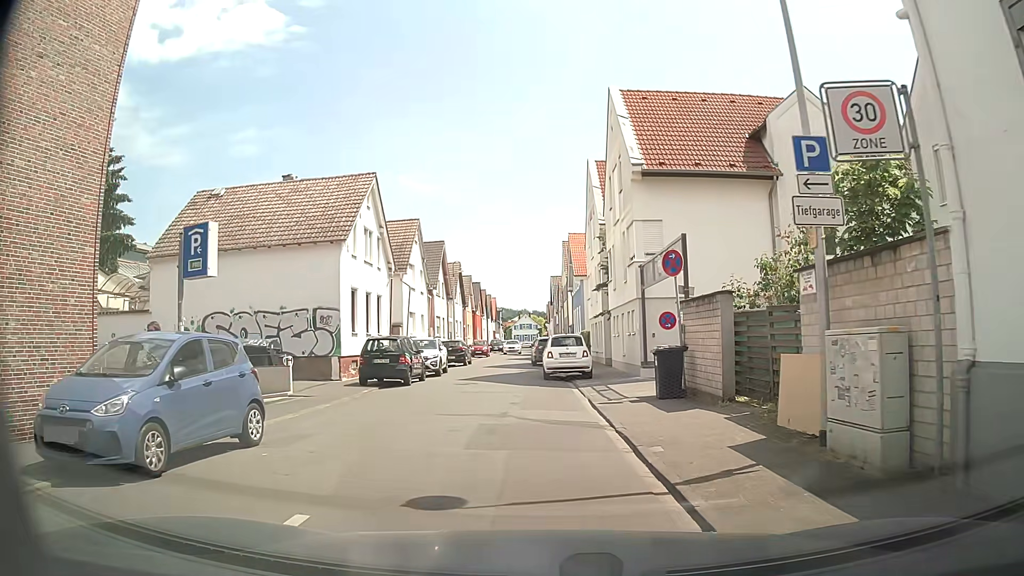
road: tertiary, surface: sett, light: Day
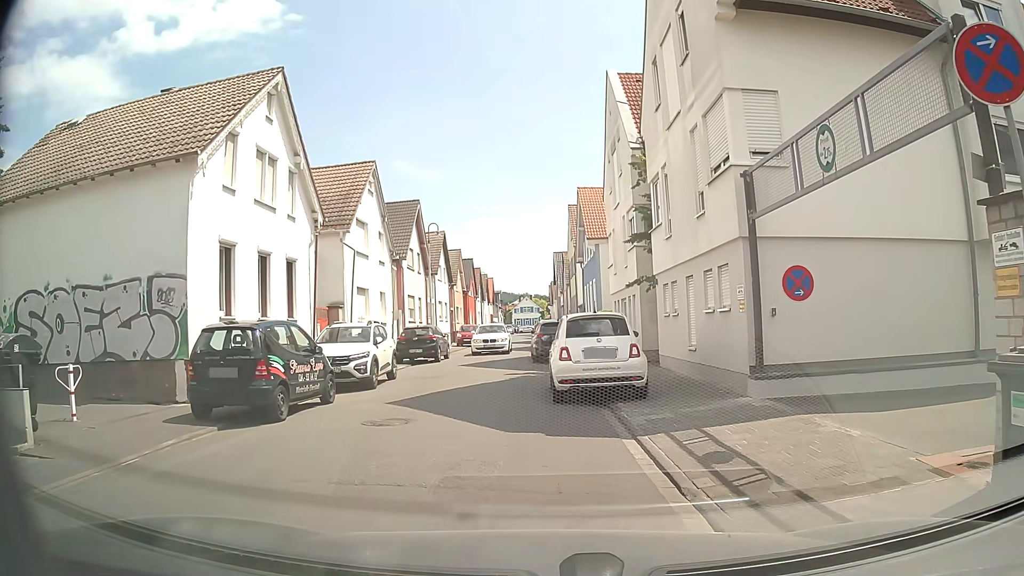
(+0.2, +10.8) m; 0°
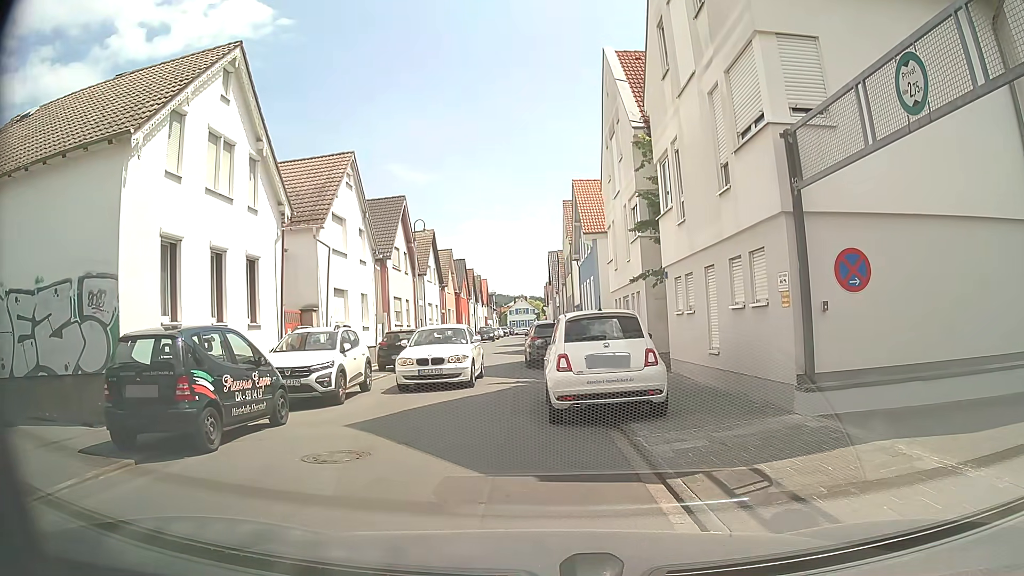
(+0.1, +2.2) m; +3°
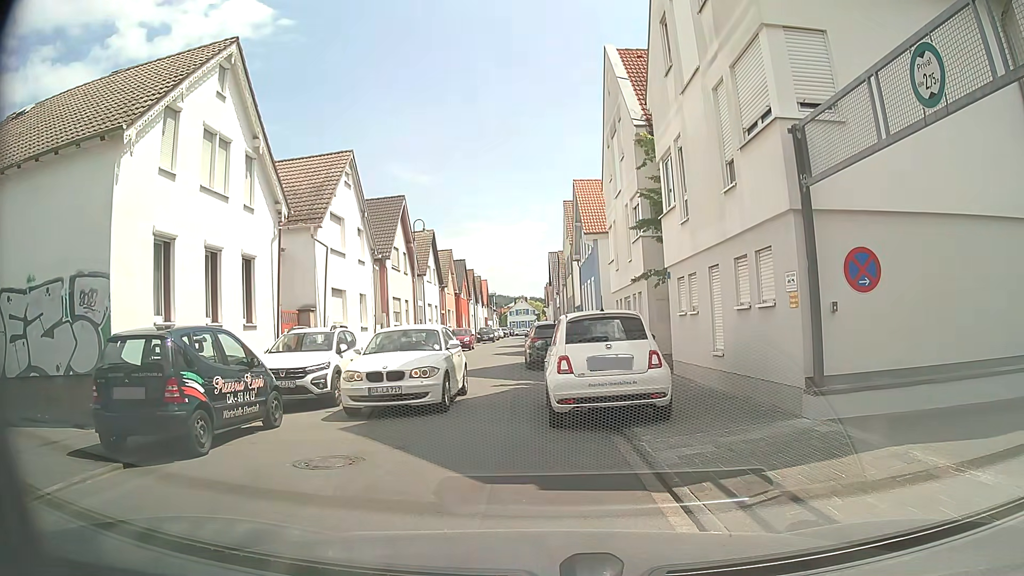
(0.0, +0.3) m; 0°
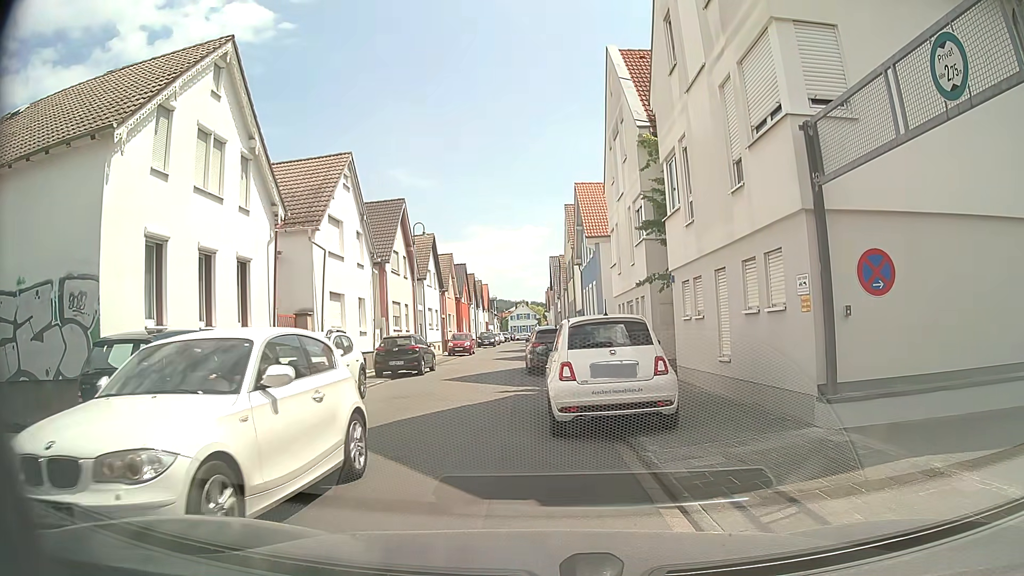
(0.0, +0.4) m; 0°
